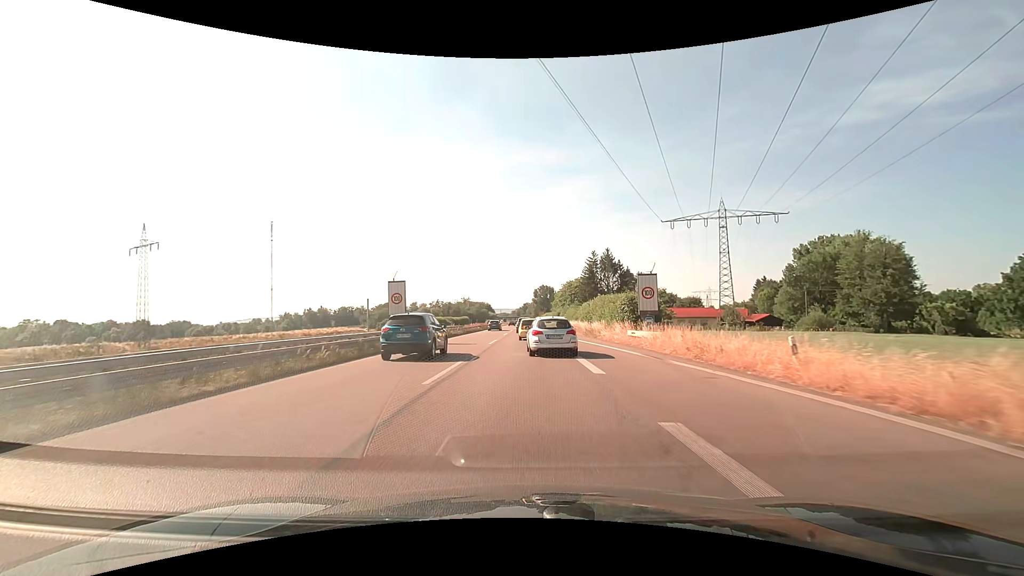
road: trunk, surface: asphalt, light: Day
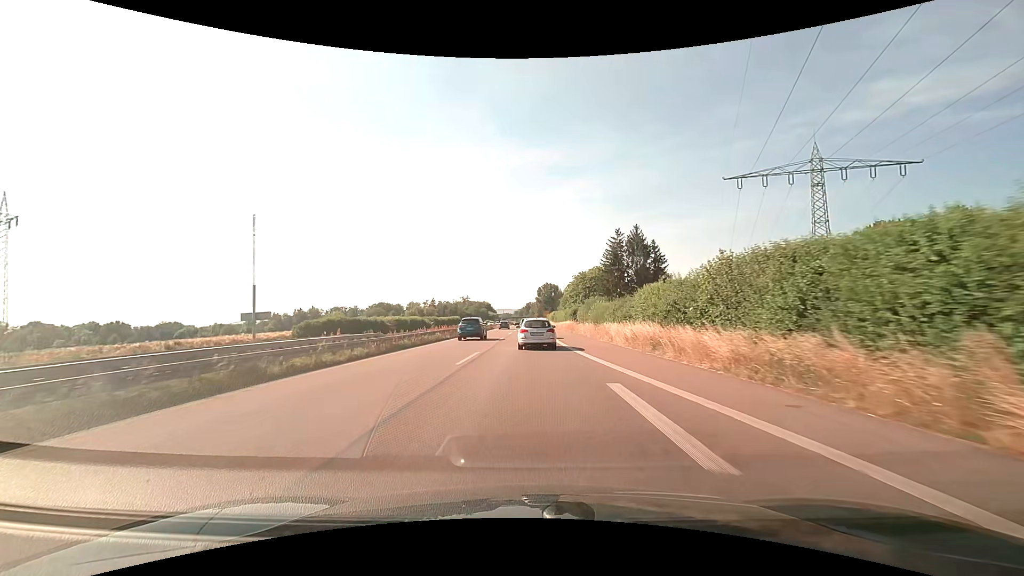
(0.0, +32.0) m; 0°
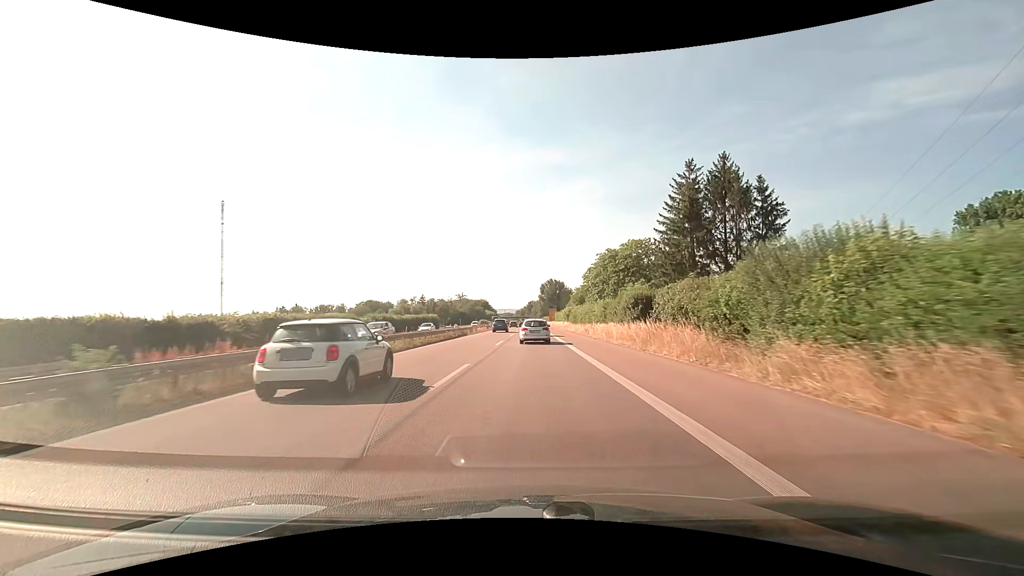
(-0.1, +42.9) m; 0°
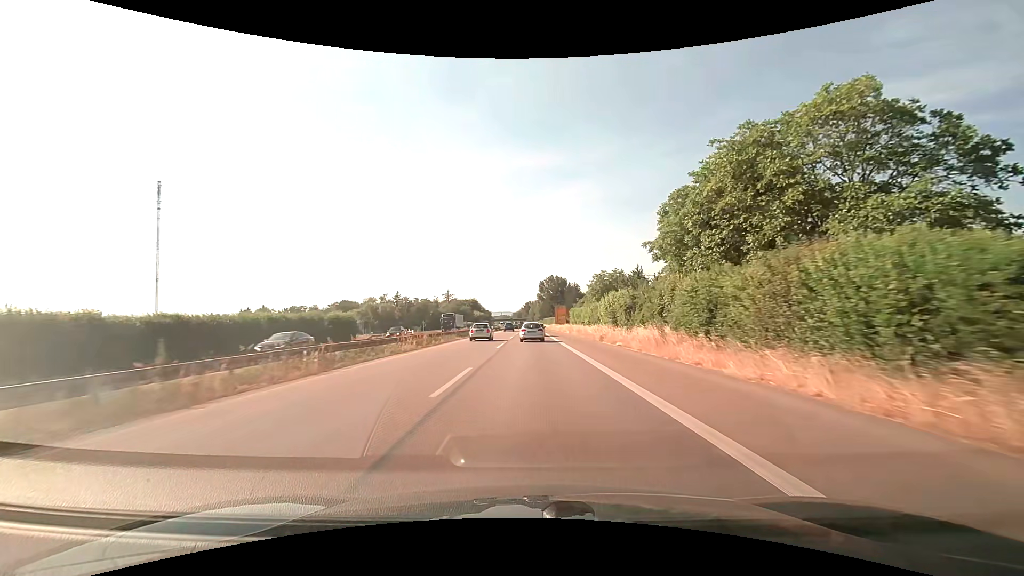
(+0.1, +56.1) m; 0°
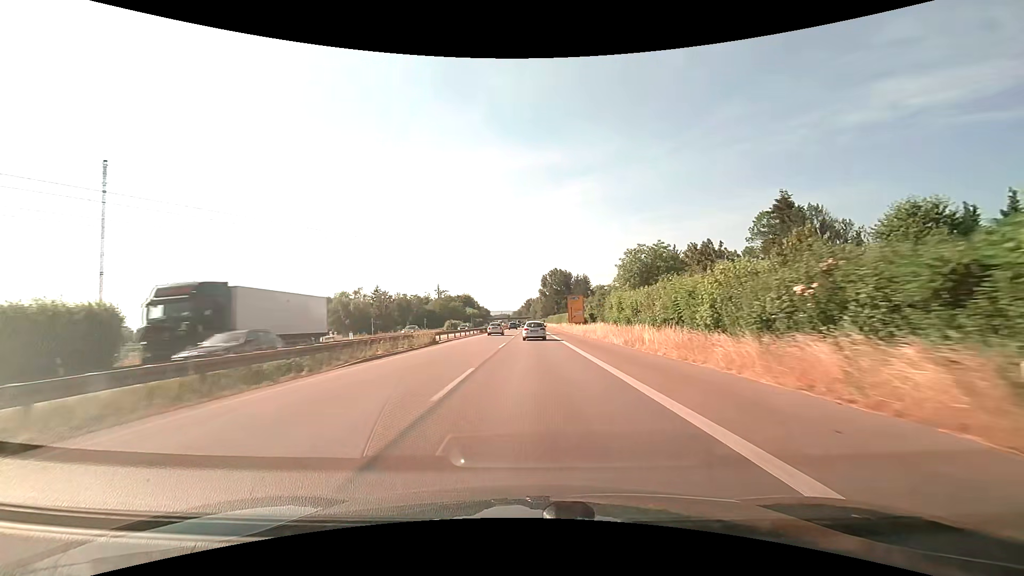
(-0.2, +37.7) m; -1°
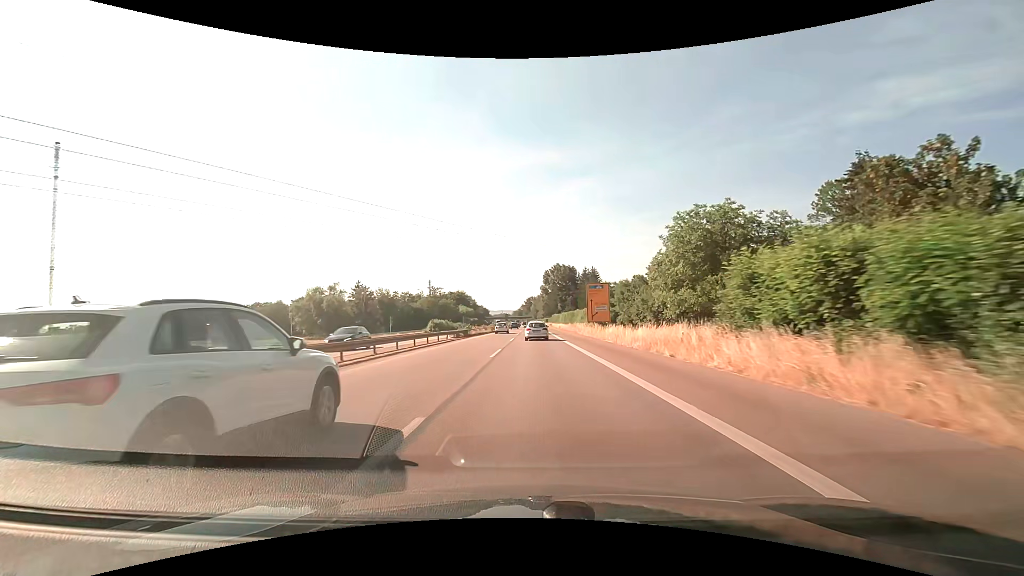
(+0.1, +26.2) m; 0°
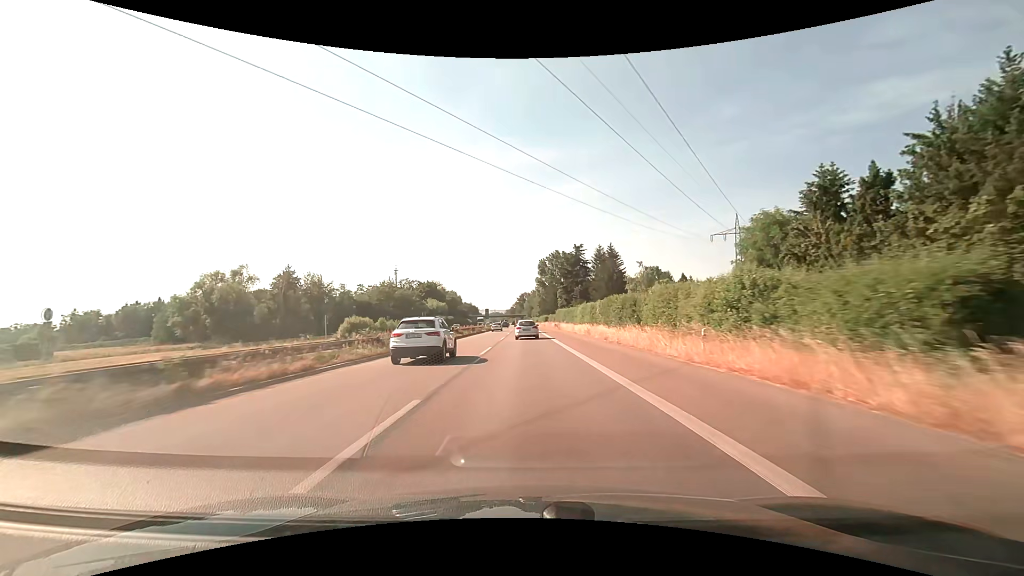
(+0.5, +53.9) m; +1°
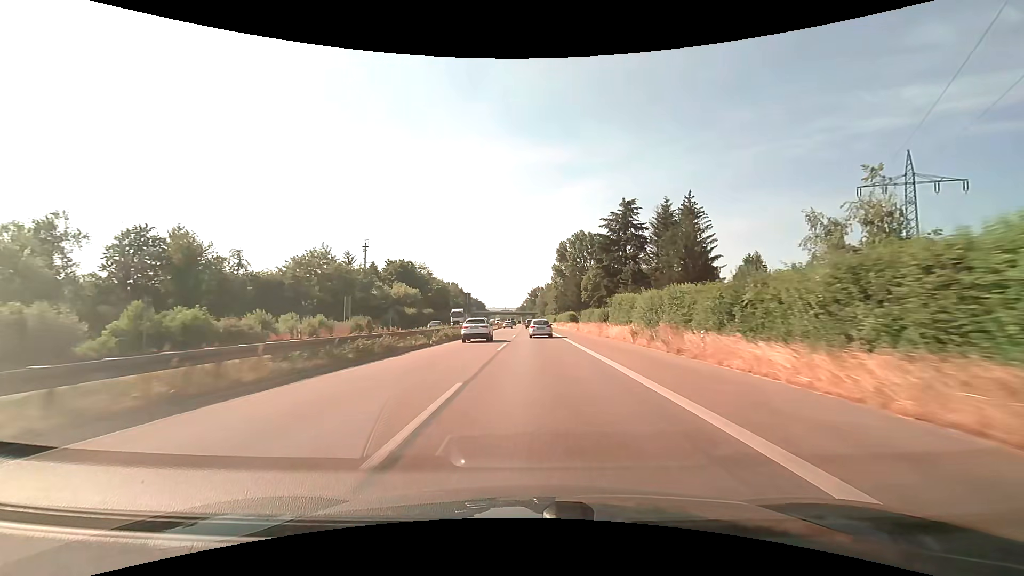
(-0.7, +53.2) m; -1°
(0, +10) (0, +20) (0, +30) (0, +40) (0, +50) (0, +60) (0, +70) (0, +80) (0, +90) (0, +100) m
